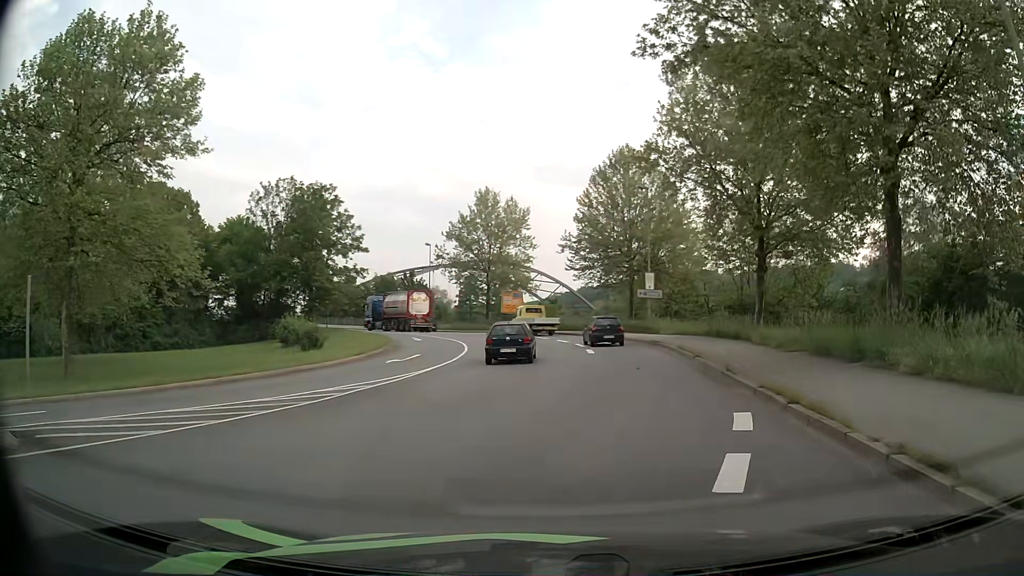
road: primary_link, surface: asphalt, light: Day
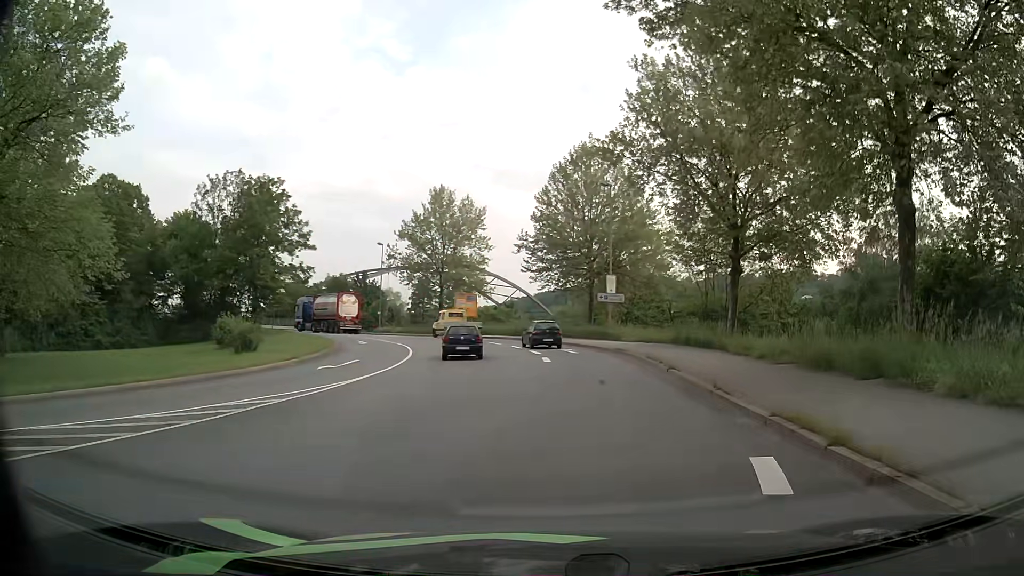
(+0.1, +3.1) m; +3°
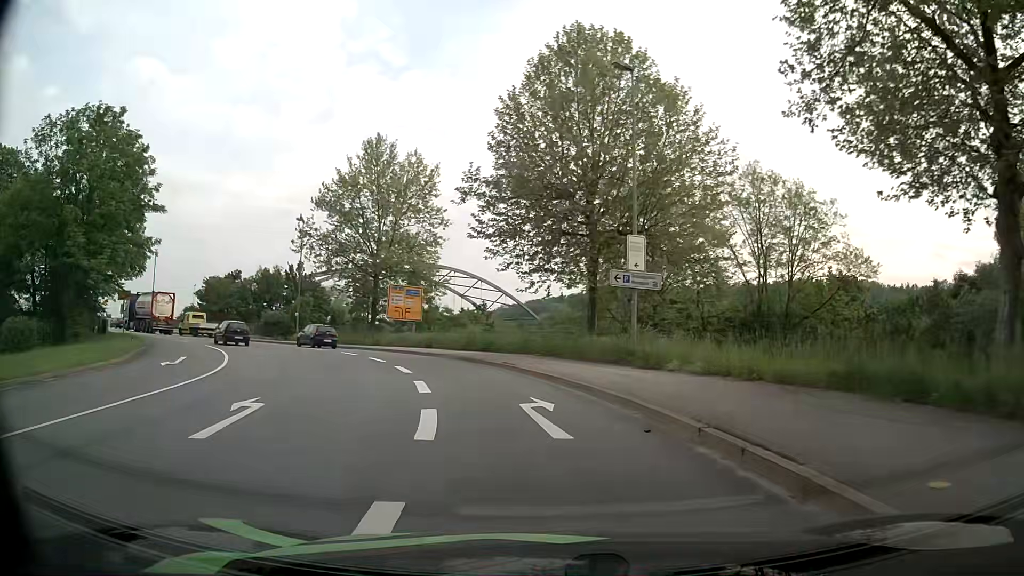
(+1.4, +22.2) m; +3°
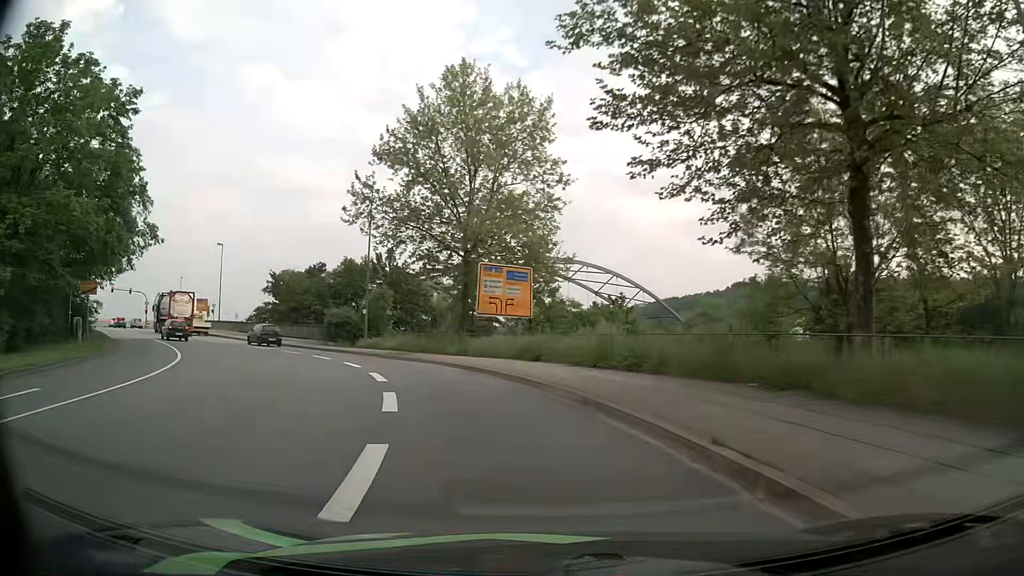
(-1.4, +15.5) m; -11°
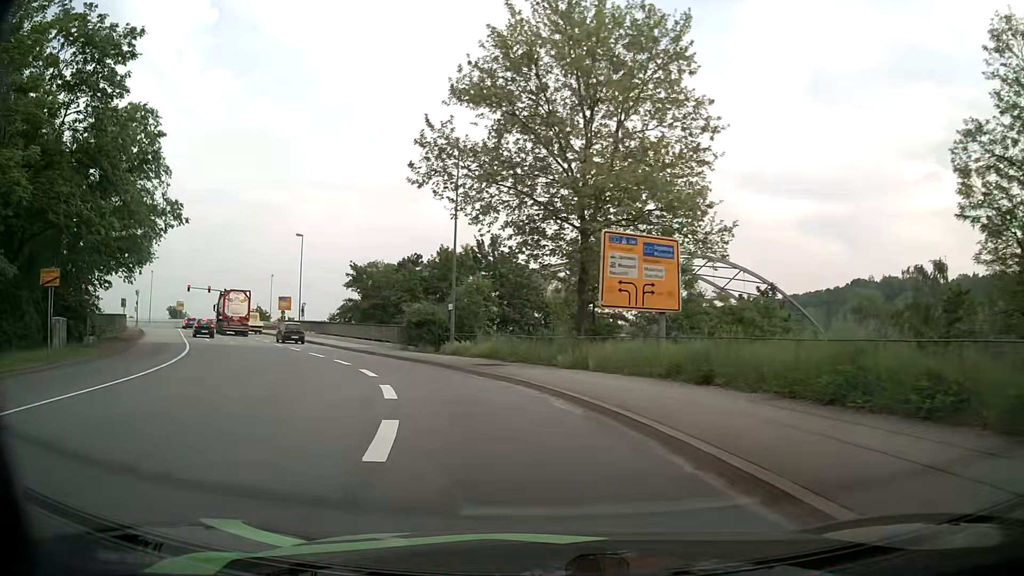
(-0.9, +9.9) m; -9°
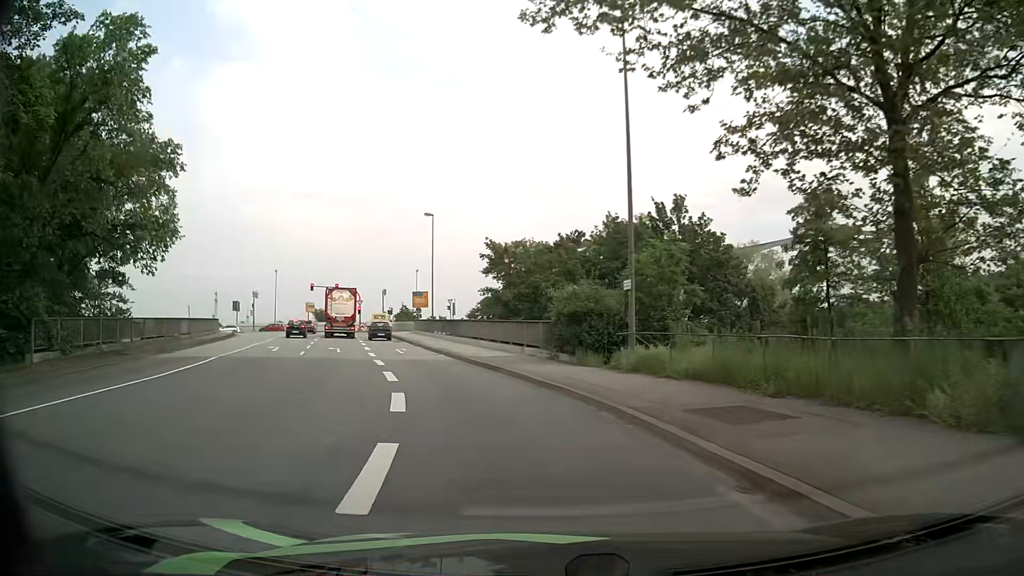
(-1.9, +13.9) m; -15°
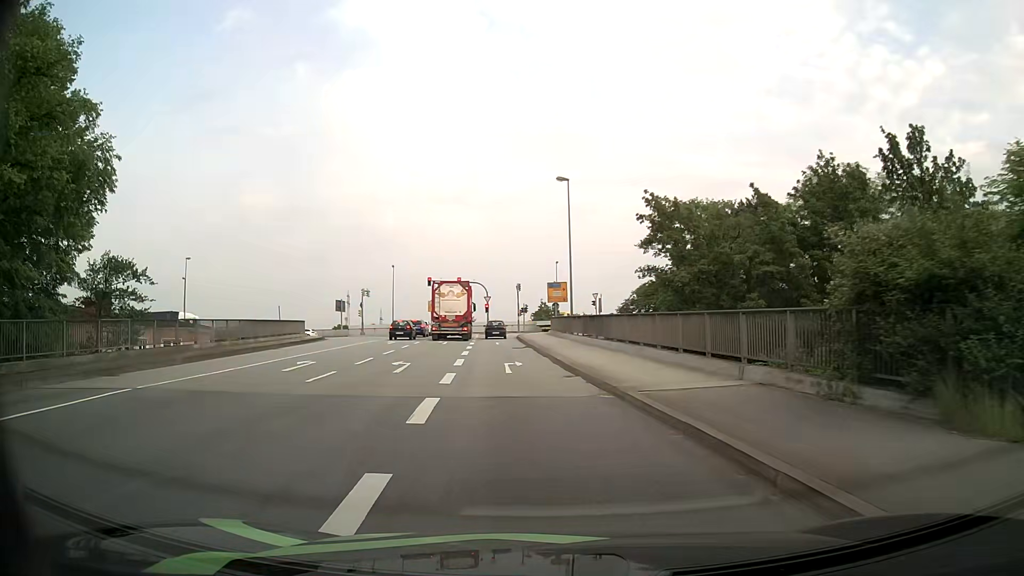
(-1.6, +13.8) m; -12°
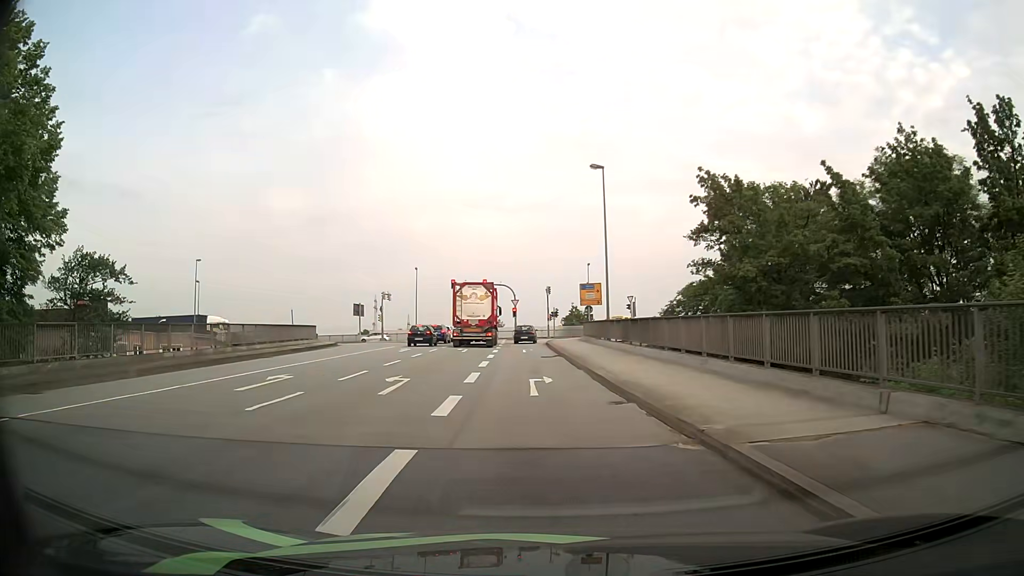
(-0.2, +4.8) m; -3°
(0, +10) (-1, +20) (-1, +30) (-2, +40) (-2, +50) (-1, +60) (+2, +69) (+9, +77) (+18, +81) (+28, +82) m
